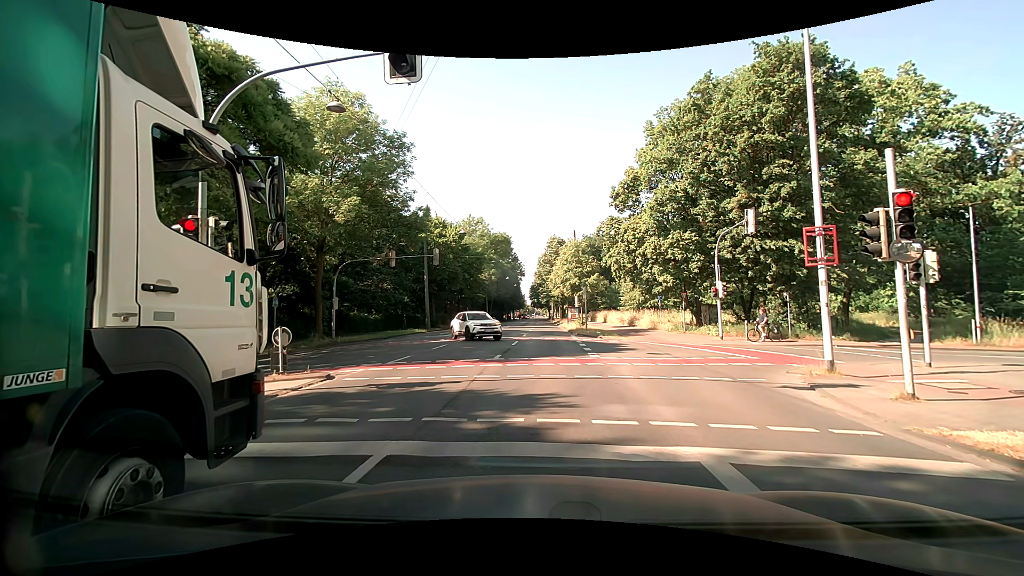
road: primary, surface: asphalt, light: Day
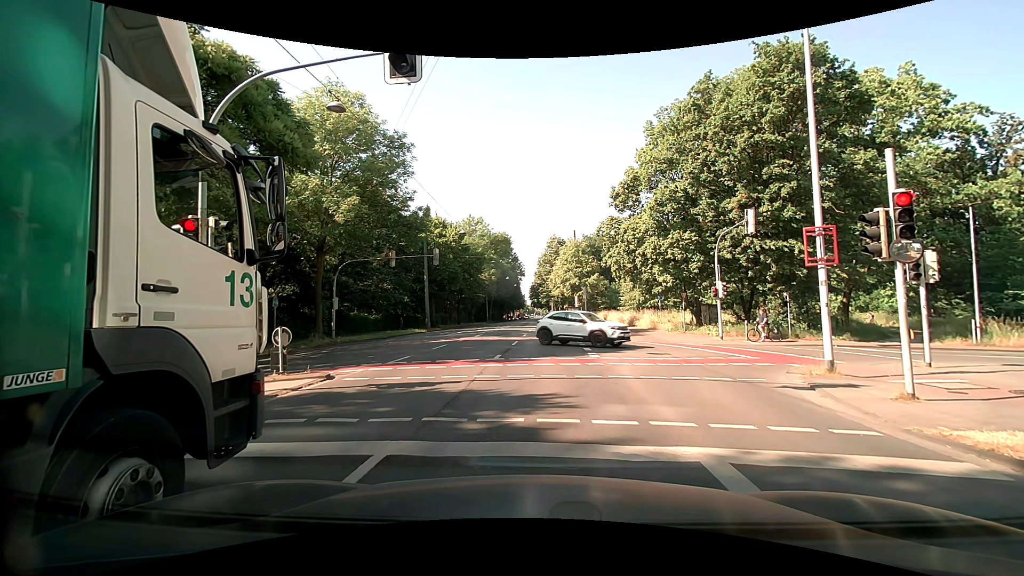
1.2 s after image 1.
(0.0, 0.0) m; 0°
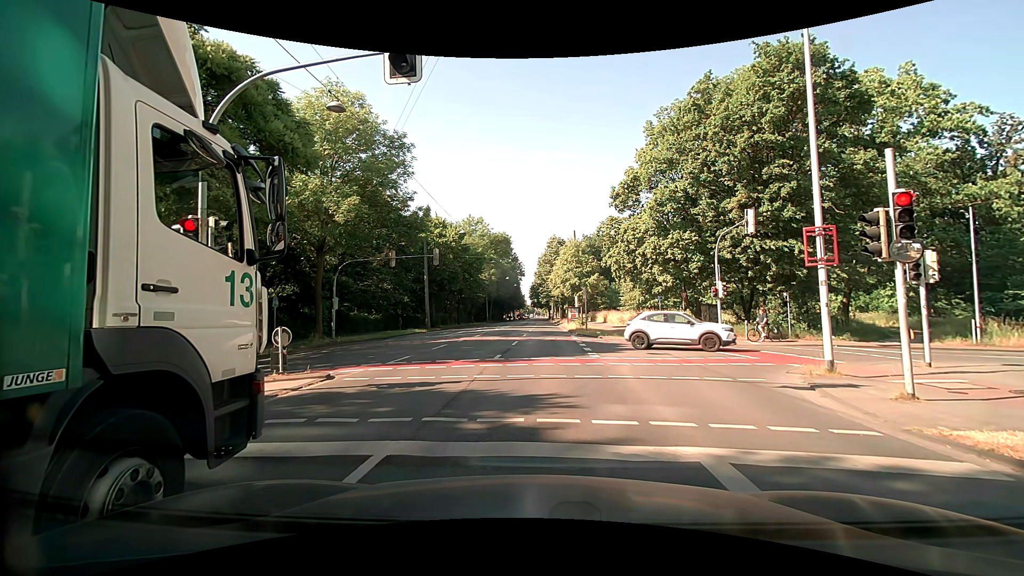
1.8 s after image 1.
(0.0, 0.0) m; 0°
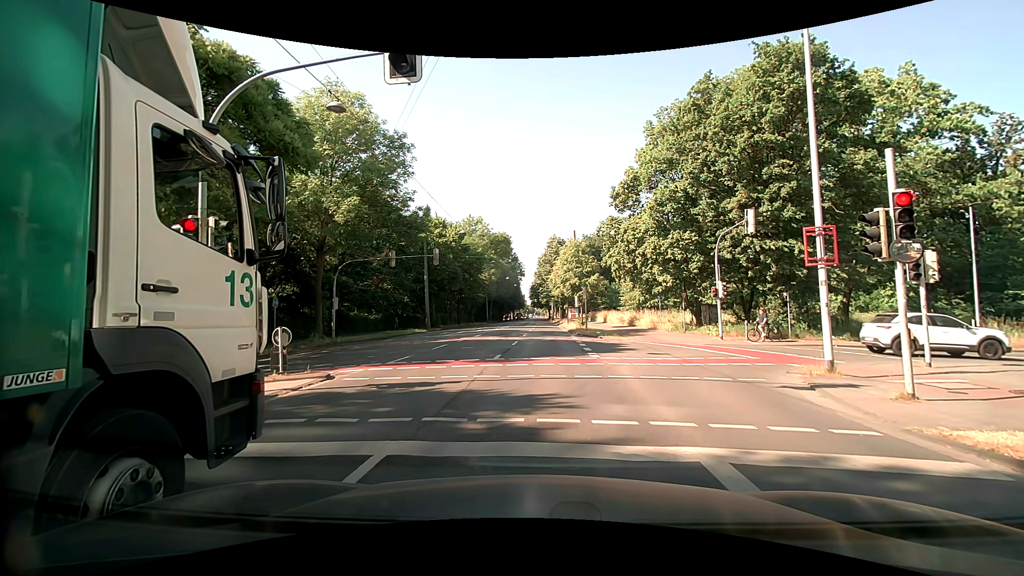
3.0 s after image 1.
(0.0, 0.0) m; 0°
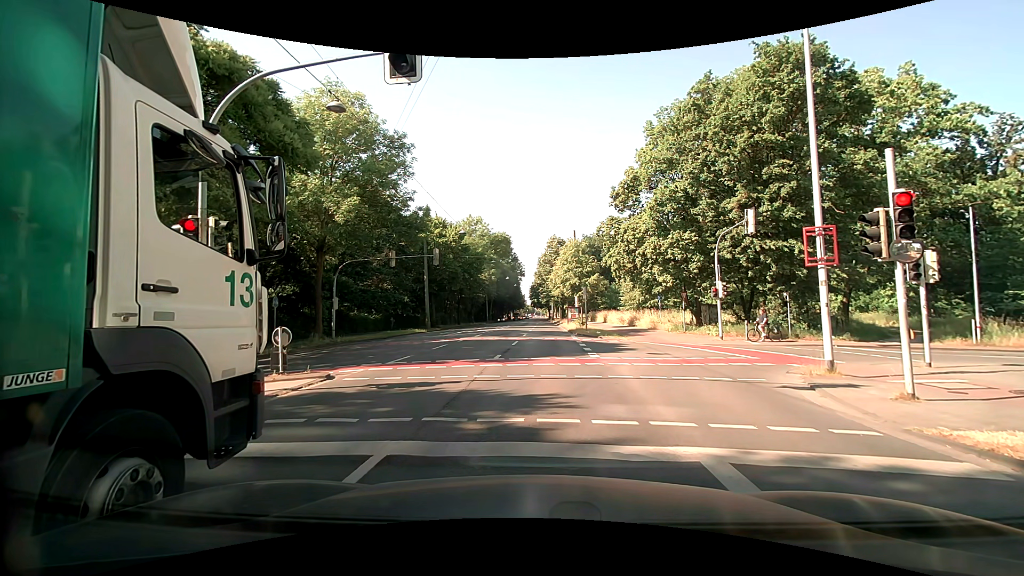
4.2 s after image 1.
(0.0, 0.0) m; 0°
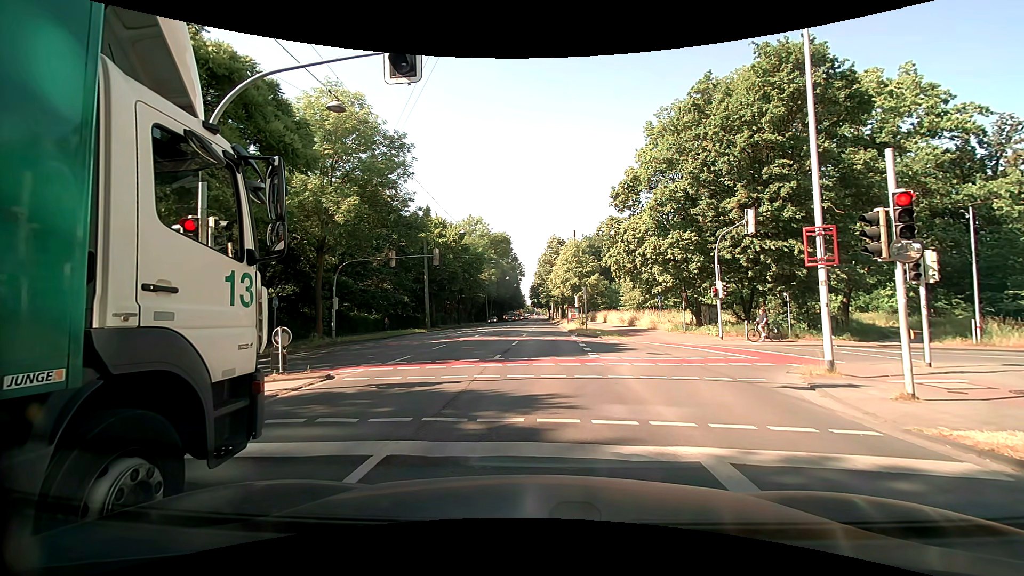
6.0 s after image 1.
(0.0, 0.0) m; 0°
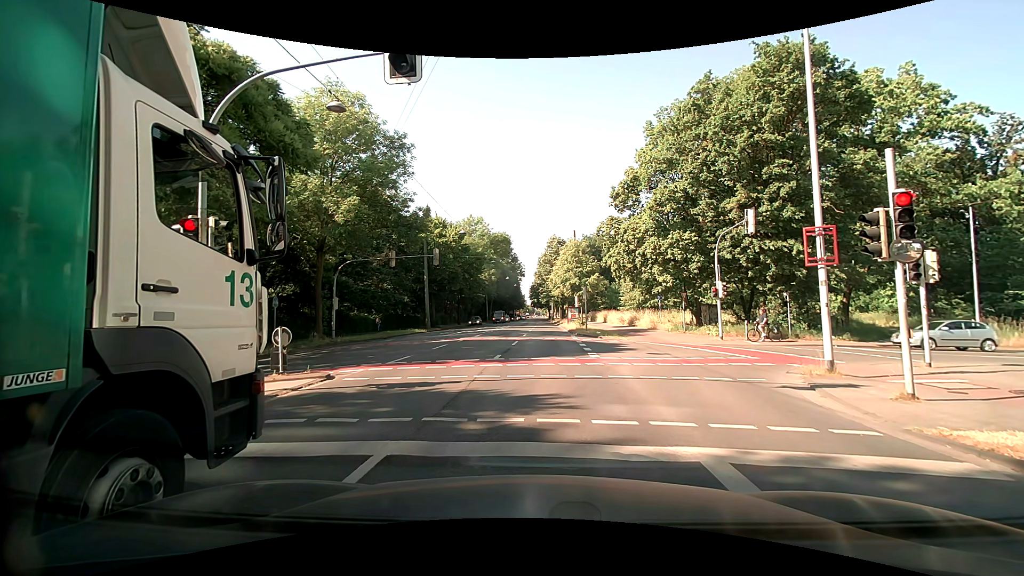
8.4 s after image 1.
(0.0, 0.0) m; 0°
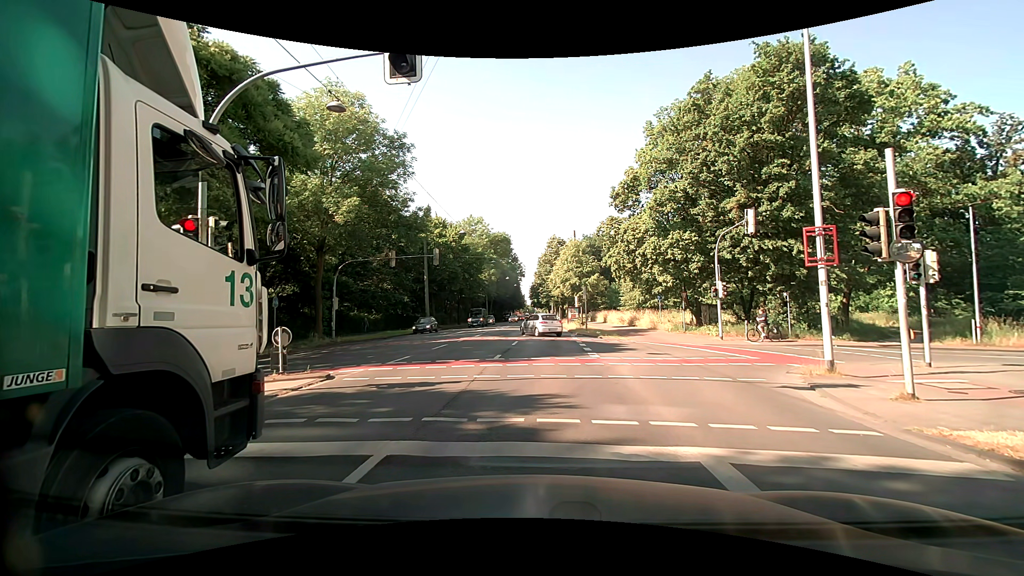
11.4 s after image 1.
(0.0, 0.0) m; 0°
(0, +10) (+1, +20) (+1, +30) (+1, +40) (+2, +50) (+2, +60) (+2, +70) (+3, +80) (+3, +90) (+3, +100) m
